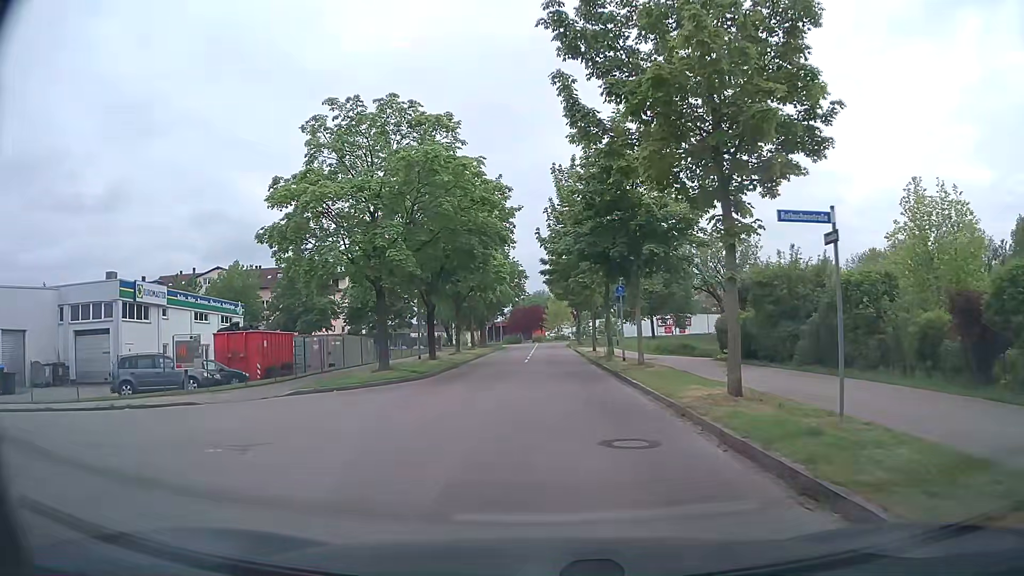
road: residential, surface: asphalt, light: Day
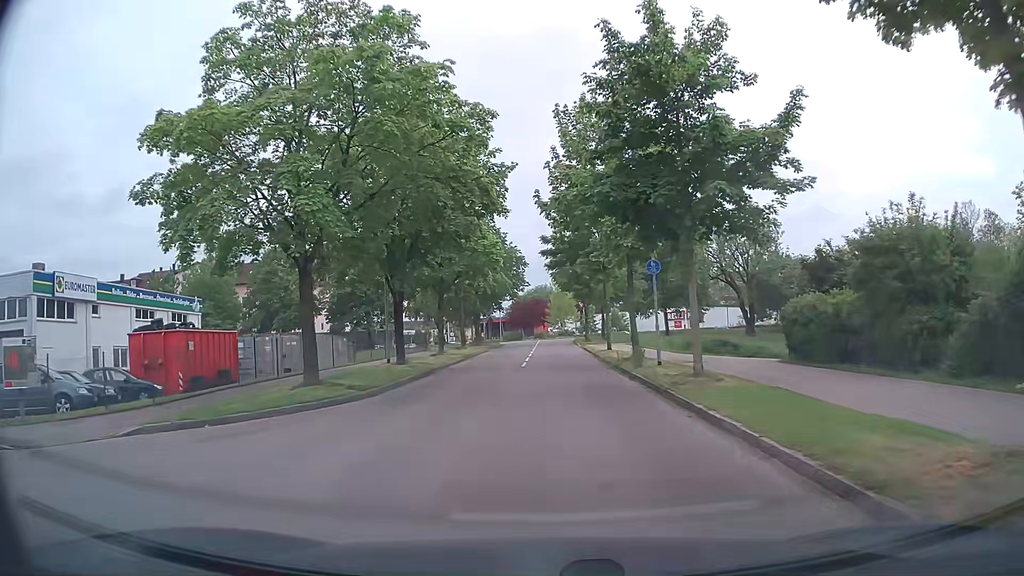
(0.0, +8.0) m; +1°
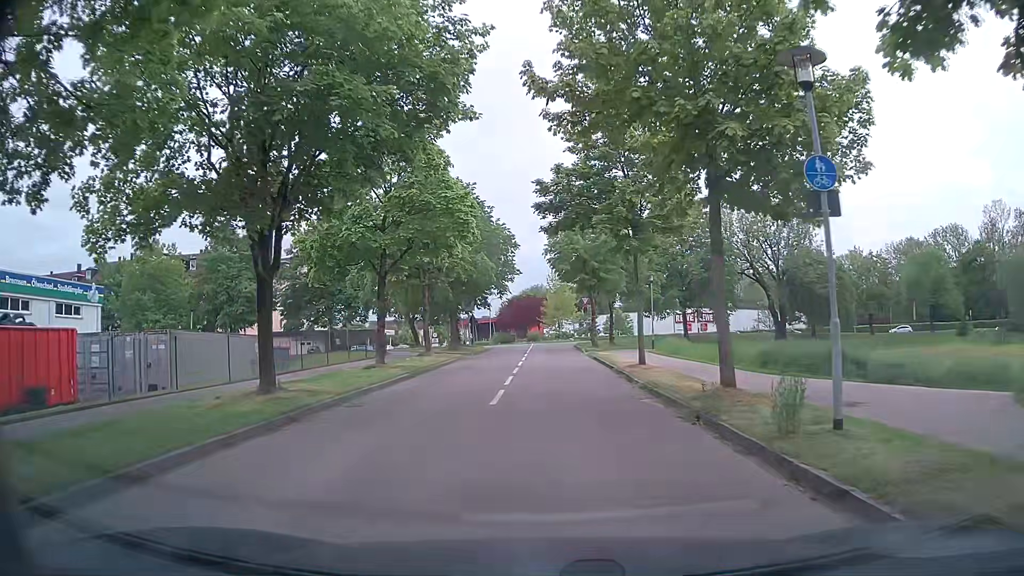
(-0.2, +12.6) m; -1°
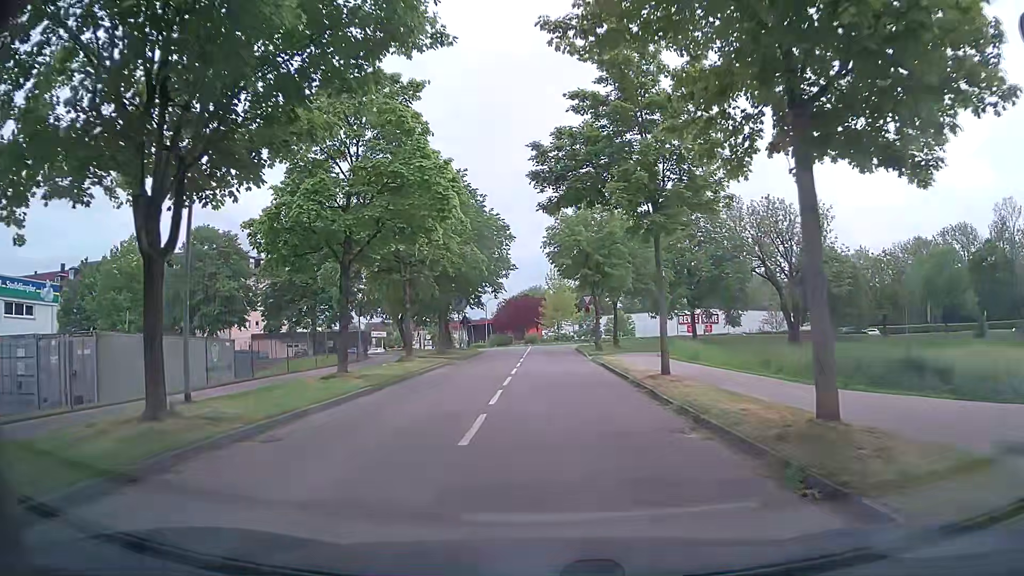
(0.0, +4.3) m; +1°
